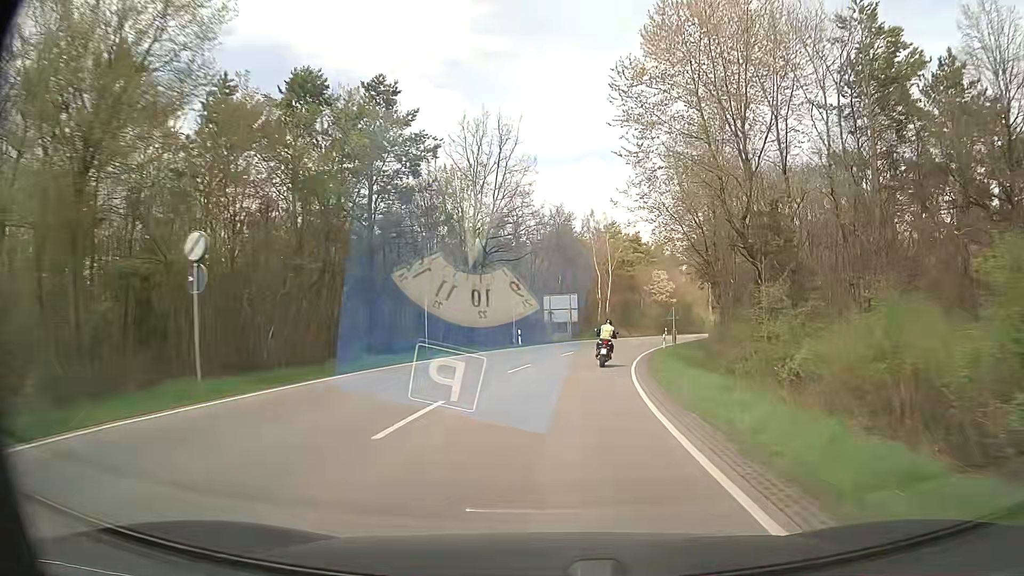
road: secondary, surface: asphalt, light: Day
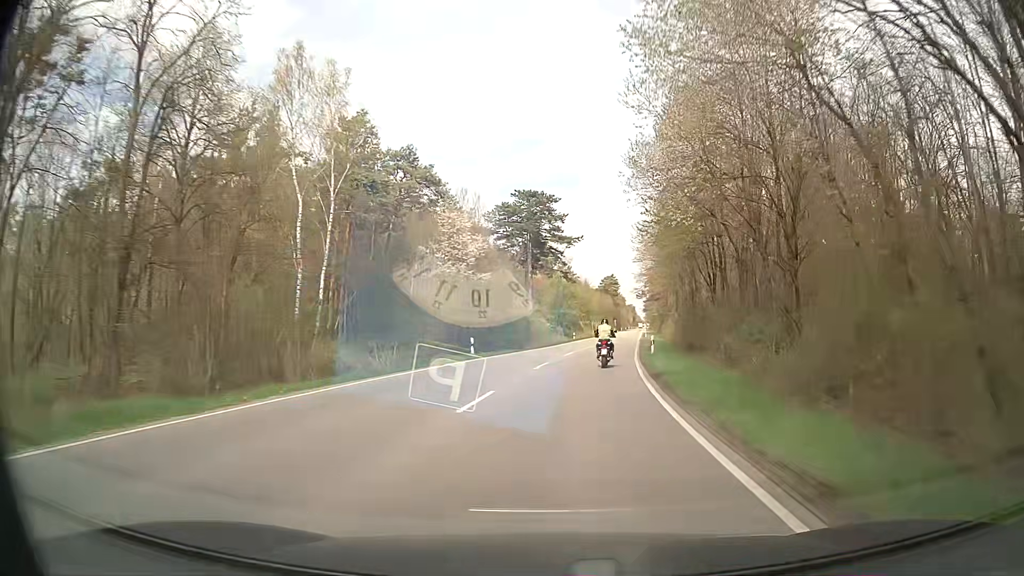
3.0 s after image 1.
(+8.2, +55.8) m; +17°
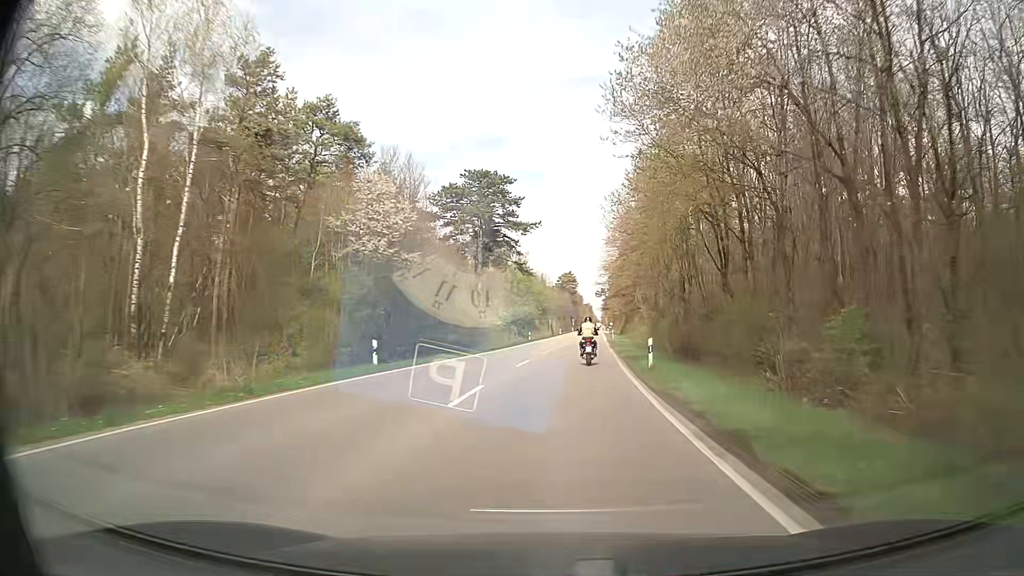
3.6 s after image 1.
(+0.4, +11.5) m; +4°
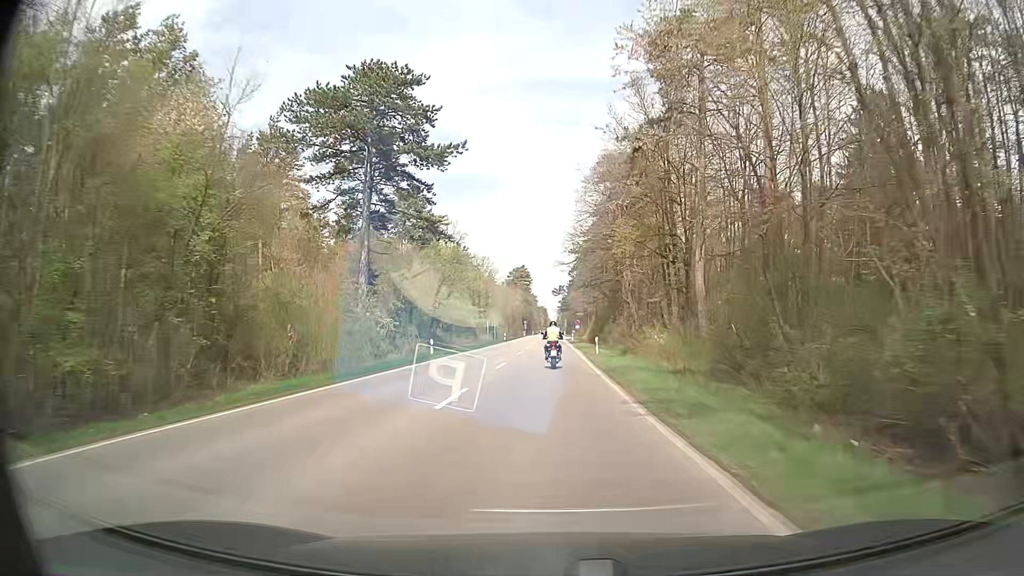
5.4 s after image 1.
(+2.0, +35.6) m; +4°
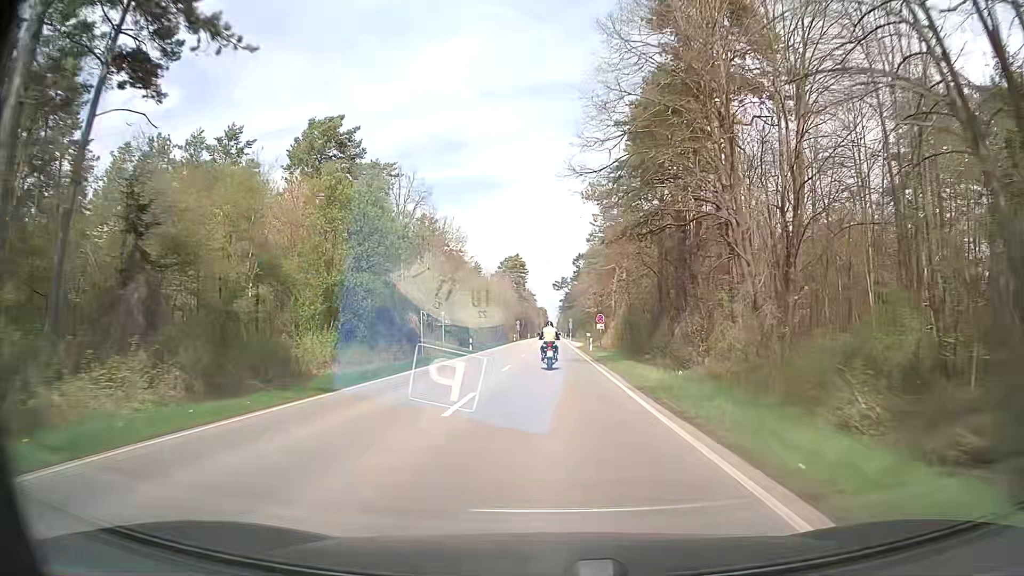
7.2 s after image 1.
(+0.1, +37.3) m; 0°
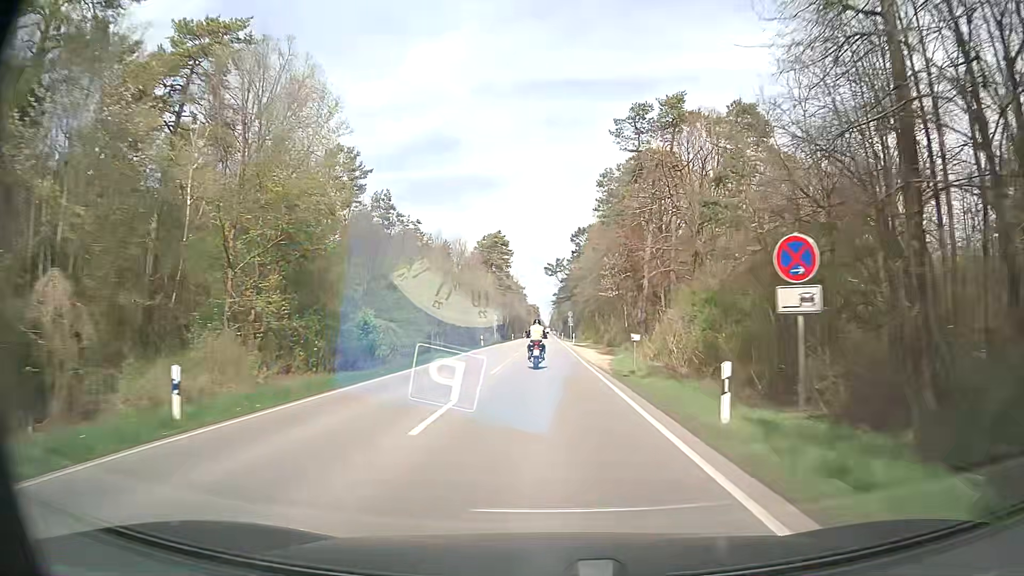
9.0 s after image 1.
(+0.3, +38.1) m; +1°
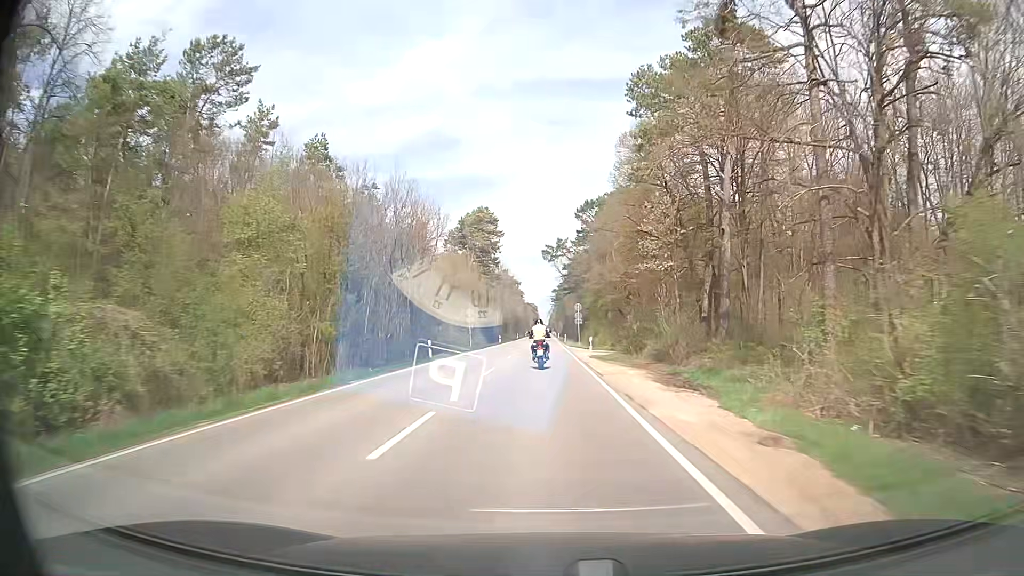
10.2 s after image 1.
(-0.1, +25.9) m; 0°
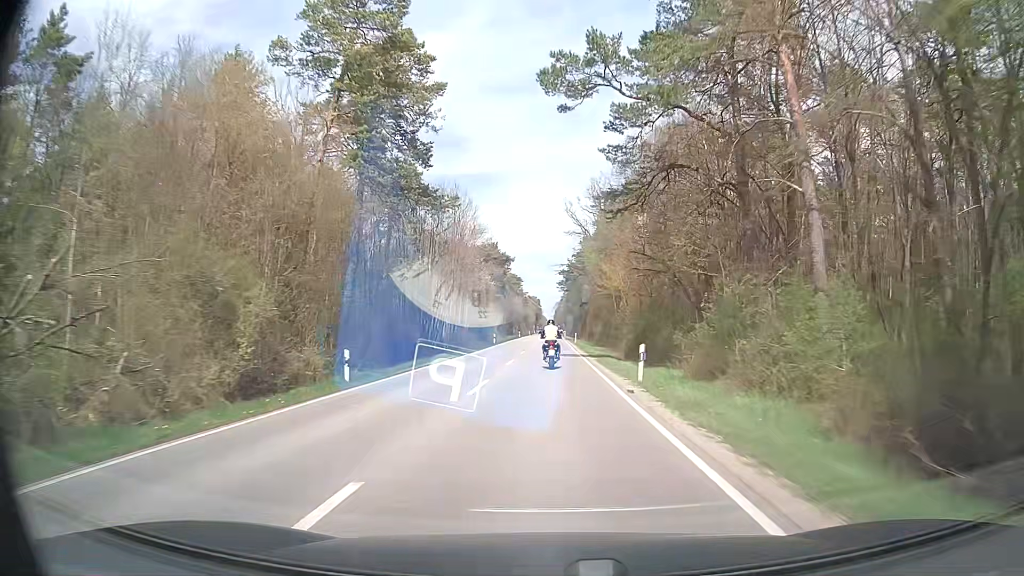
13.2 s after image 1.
(-0.3, +65.4) m; 0°
(0, +10) (0, +20) (0, +30) (0, +40) (0, +50) (0, +60) (0, +70) (0, +80) (0, +90) (0, +100) m
